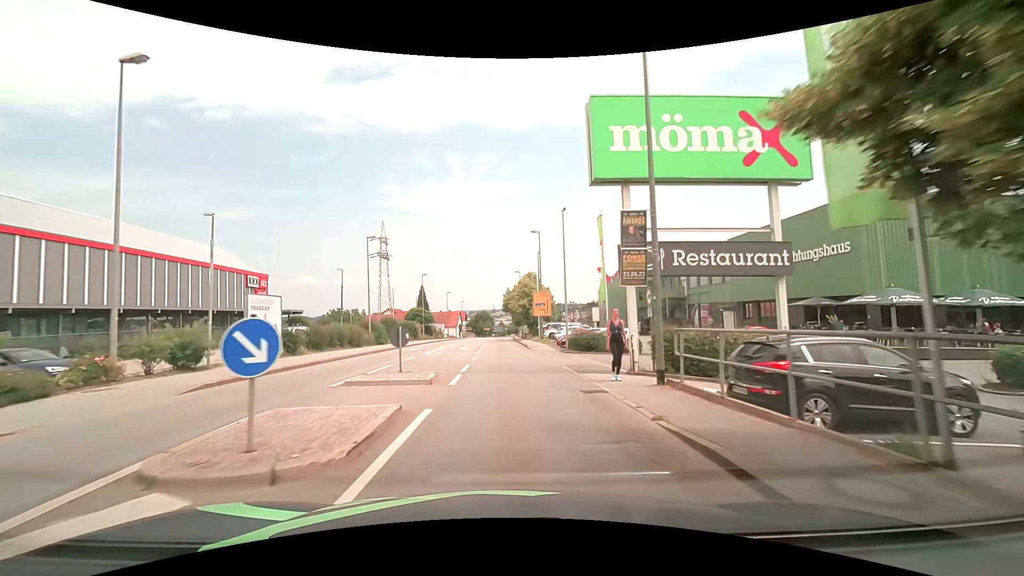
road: tertiary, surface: asphalt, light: Day
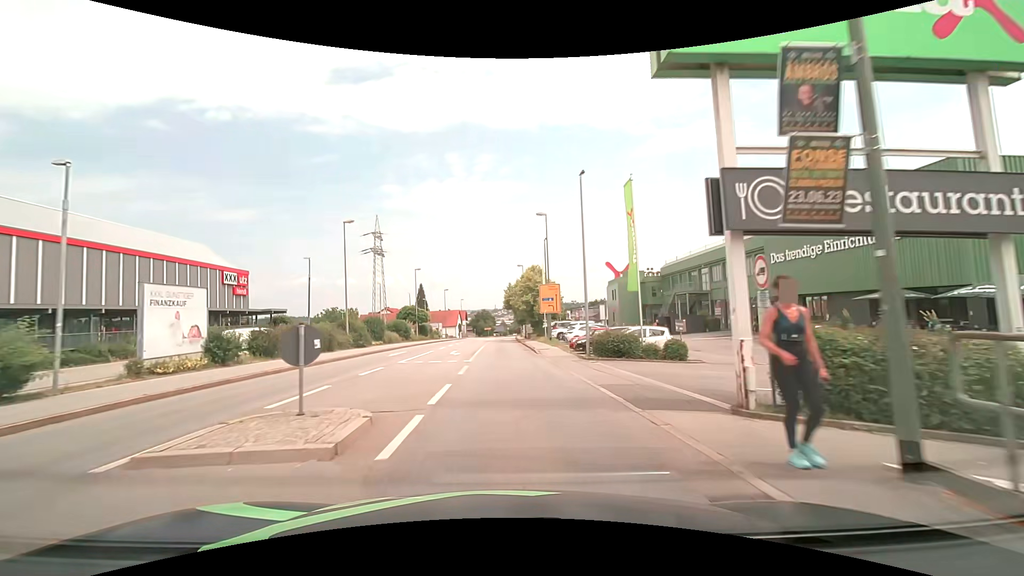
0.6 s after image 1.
(0.0, +6.8) m; 0°
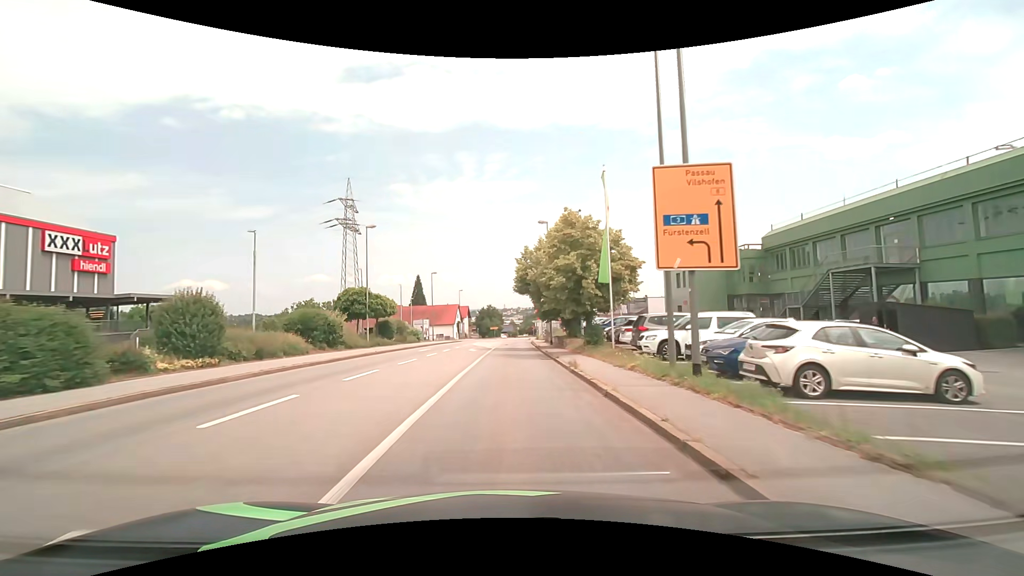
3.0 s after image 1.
(-0.1, +28.2) m; -1°
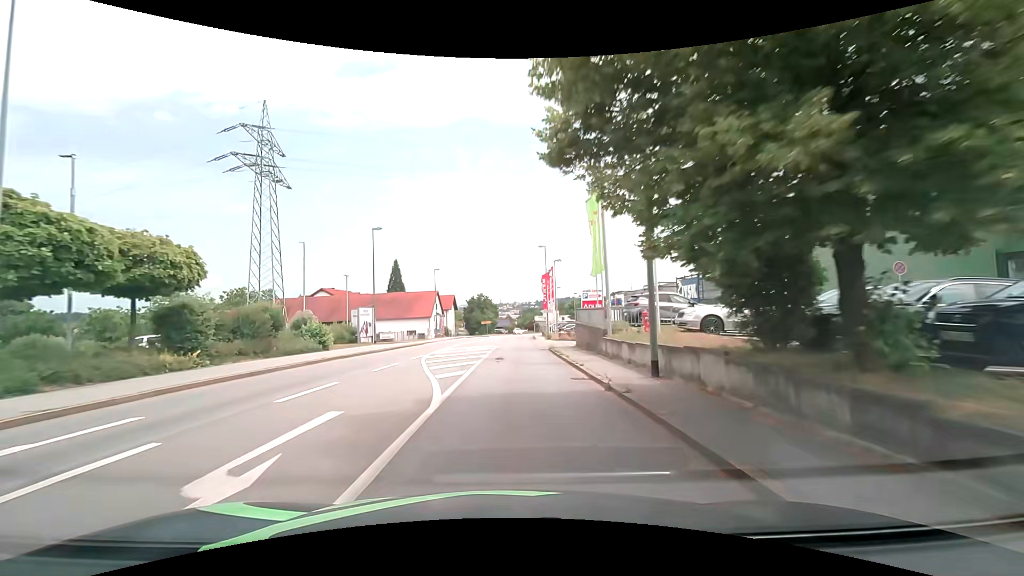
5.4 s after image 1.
(+0.2, +29.1) m; 0°
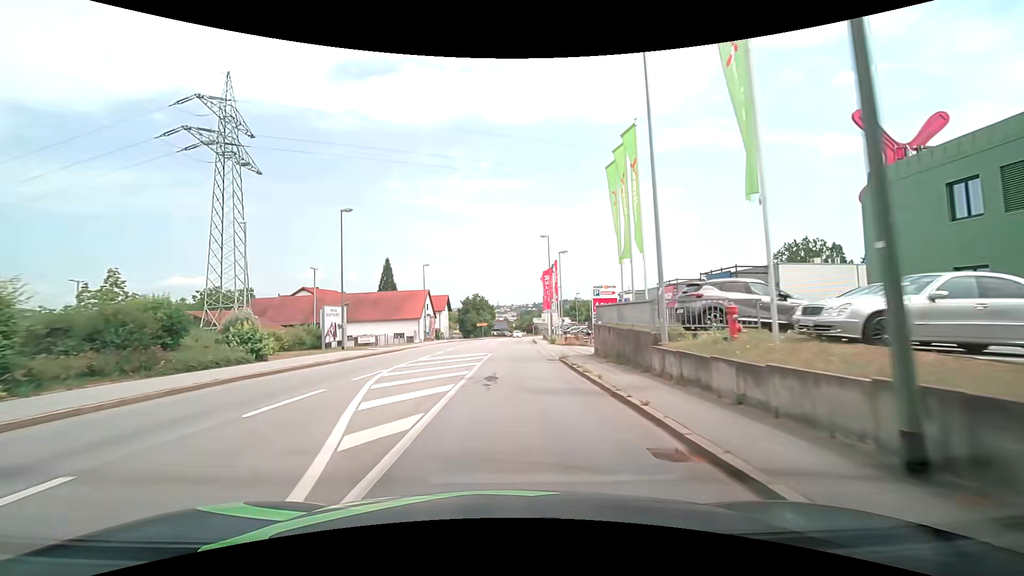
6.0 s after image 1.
(0.0, +7.3) m; 0°
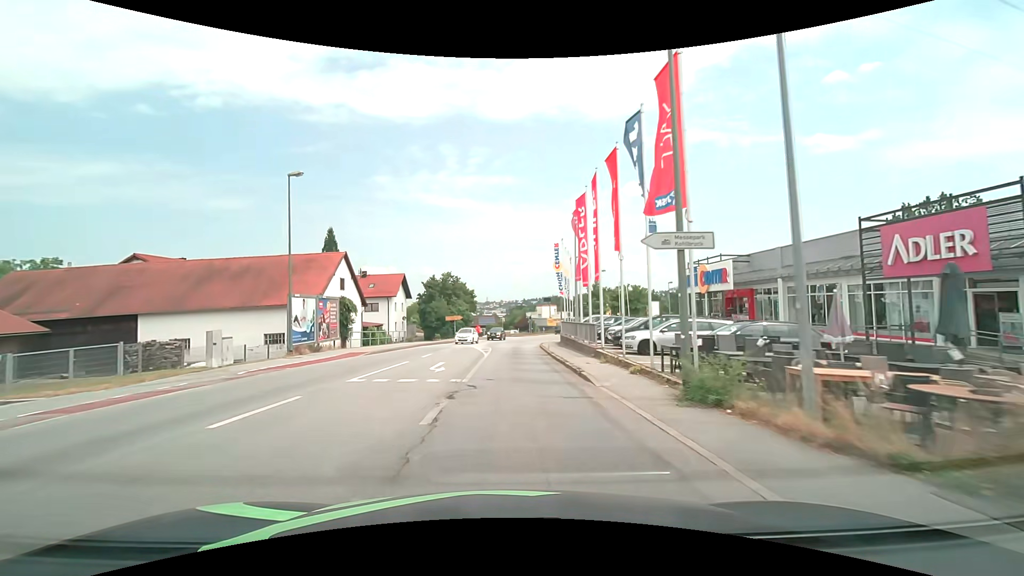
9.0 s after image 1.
(+1.2, +36.9) m; +2°
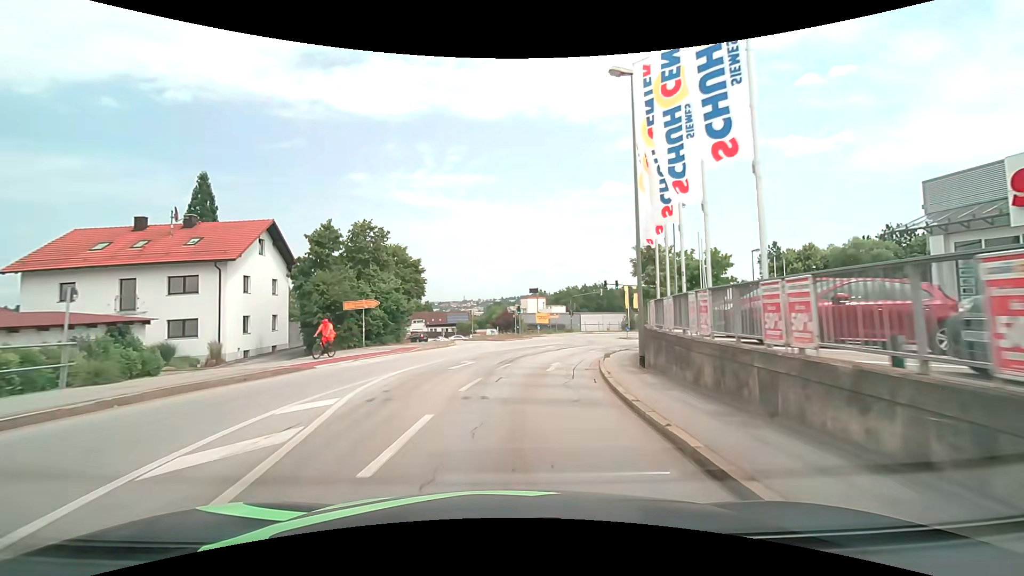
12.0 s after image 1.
(+0.6, +35.5) m; +3°
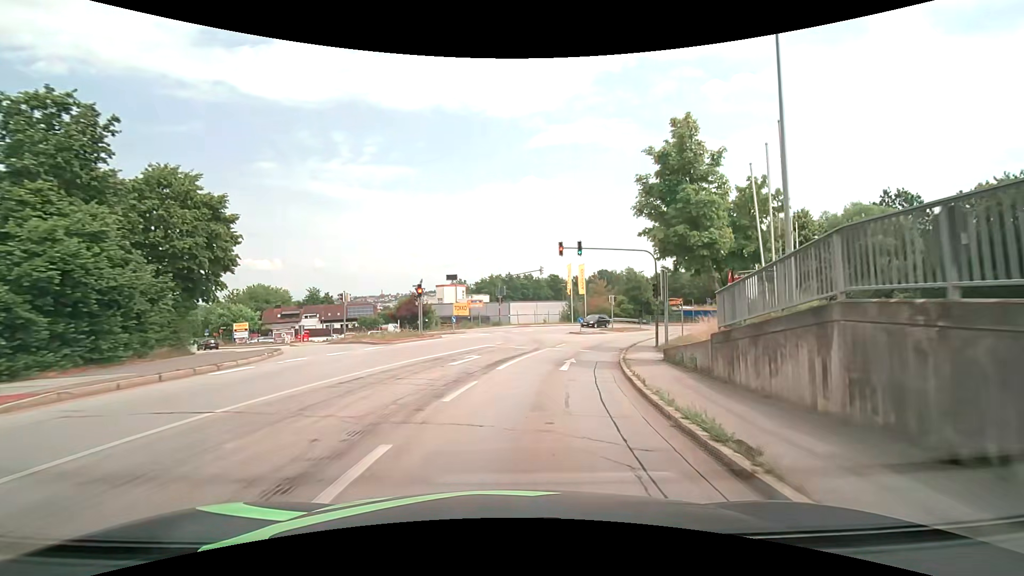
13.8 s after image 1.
(+1.3, +20.0) m; +9°
(0, +10) (+2, +20) (+5, +30) (+8, +39) (+12, +48) (+17, +57) (+23, +65) (+30, +72) (+37, +79) (+44, +86) m
